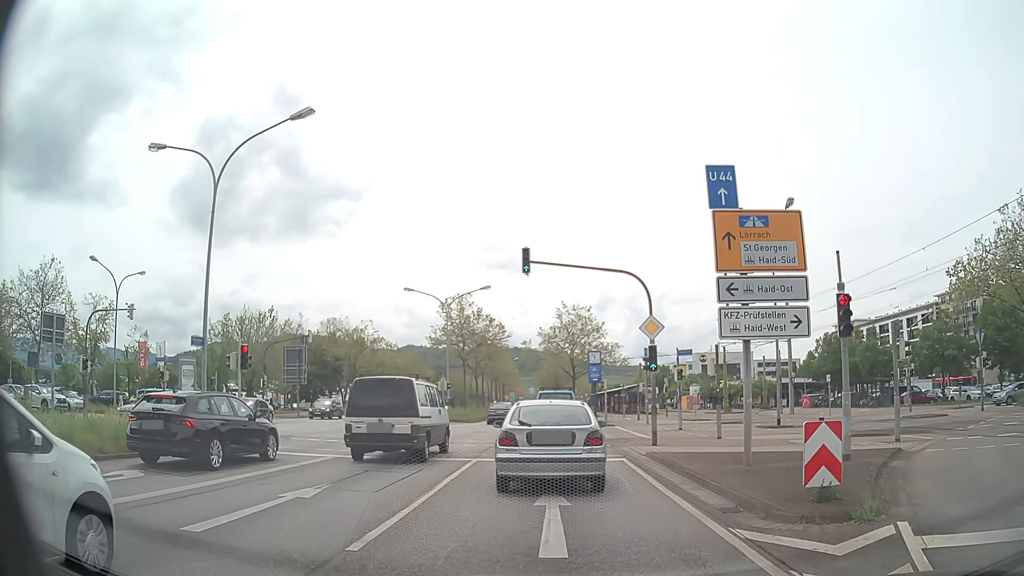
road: primary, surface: asphalt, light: Day
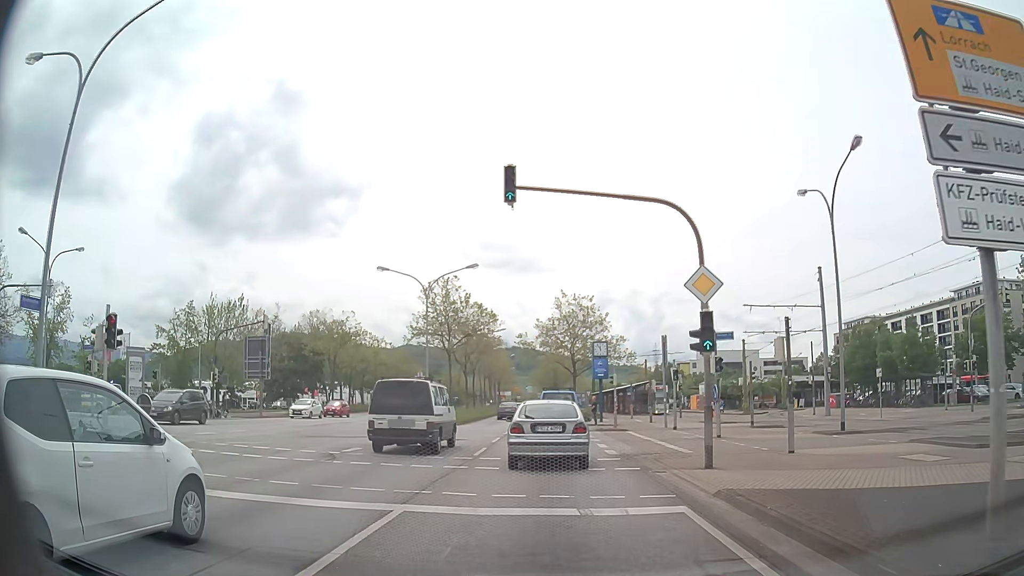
(-0.2, +8.2) m; -1°
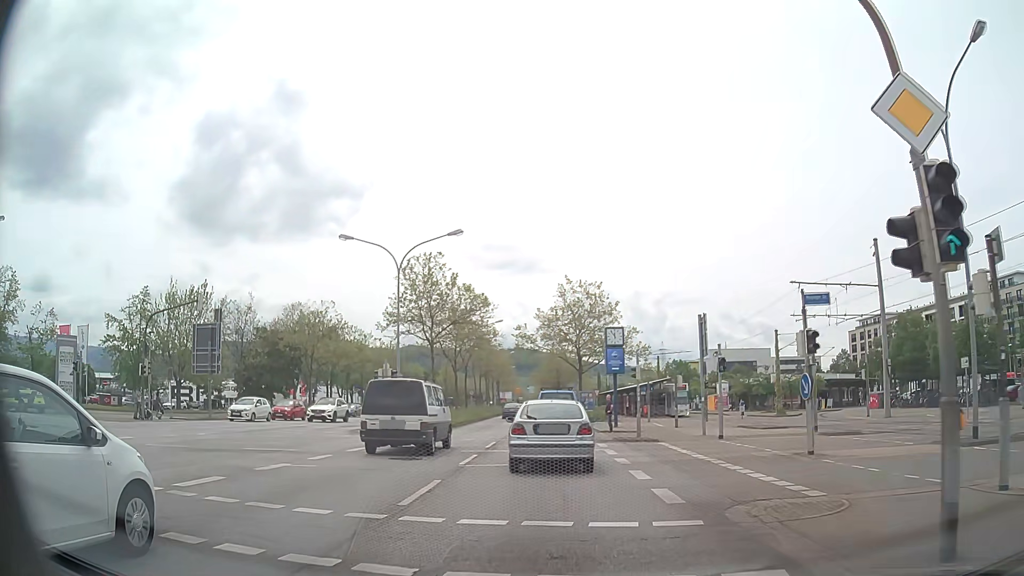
(0.0, +8.9) m; 0°
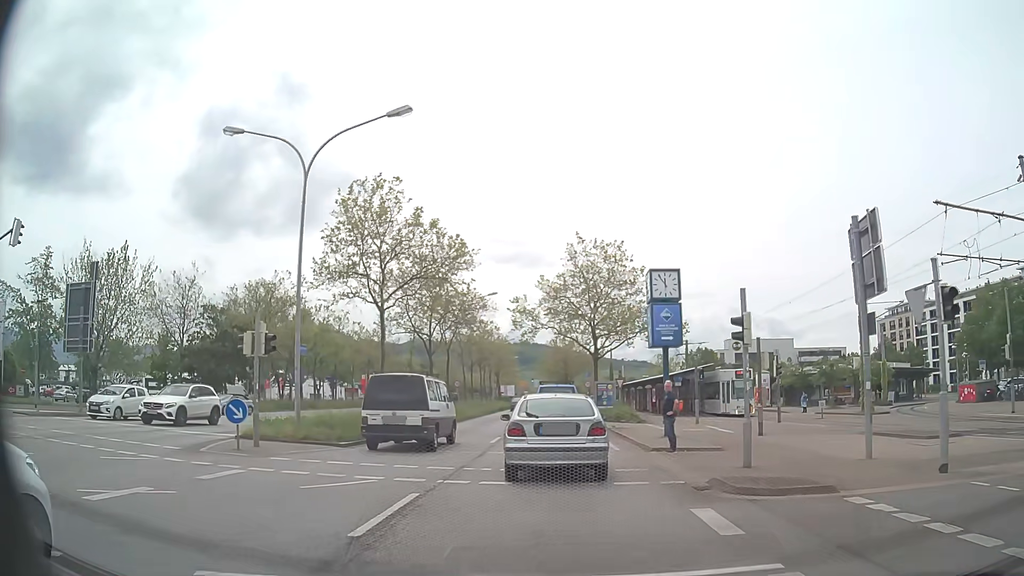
(-0.2, +14.4) m; -1°
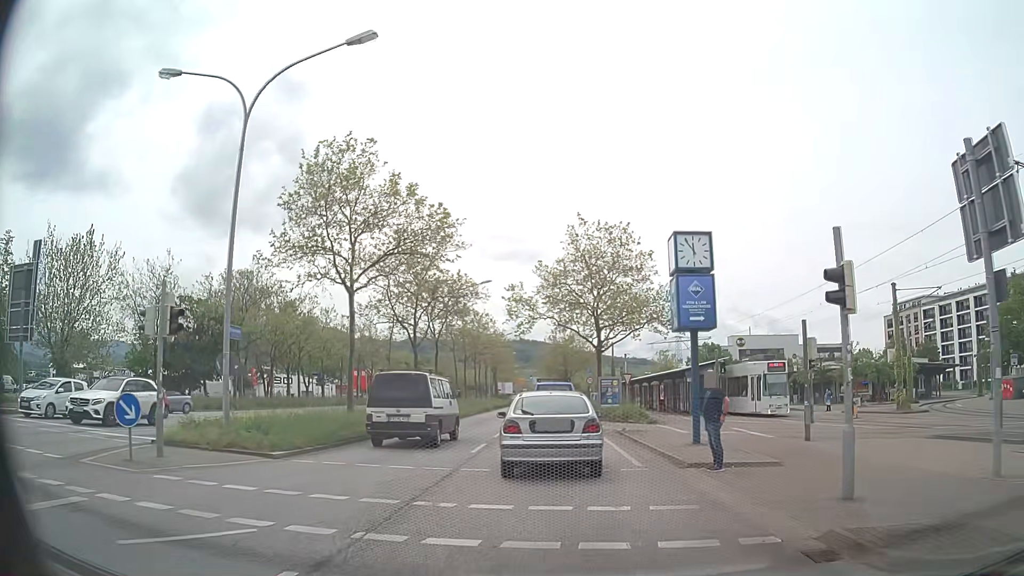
(0.0, +4.5) m; 0°
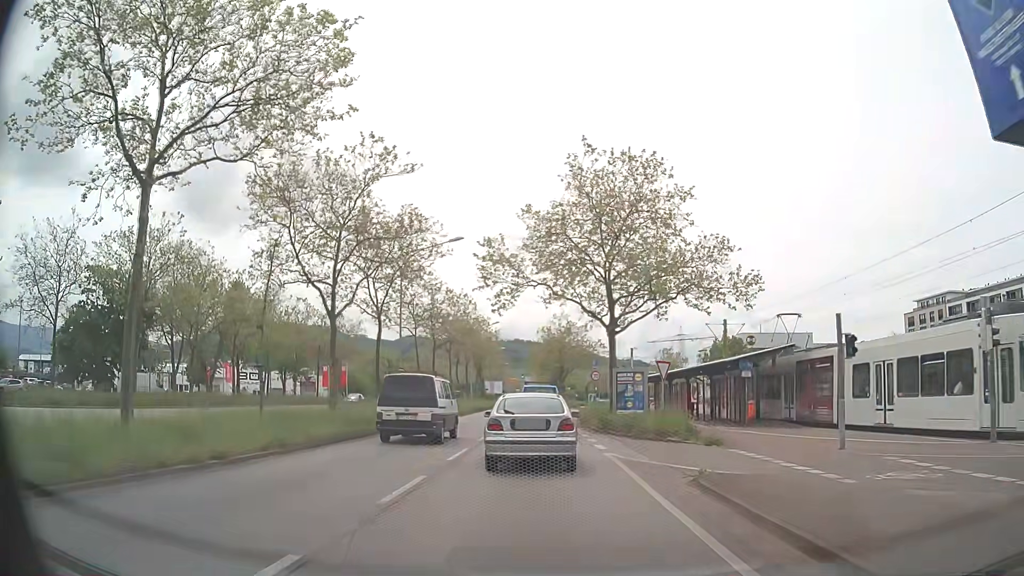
(0.0, +13.9) m; +1°
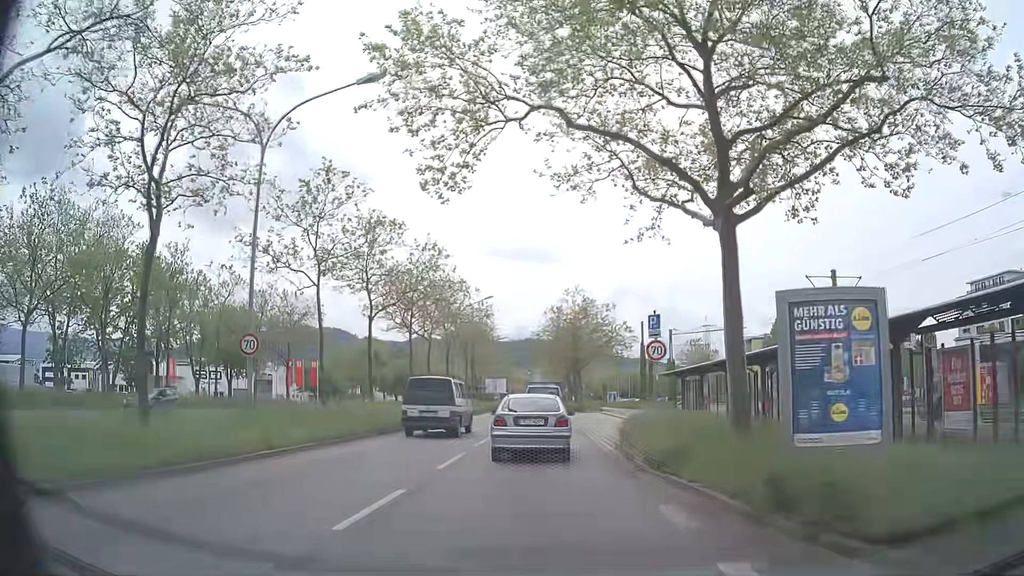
(-0.2, +19.9) m; -1°
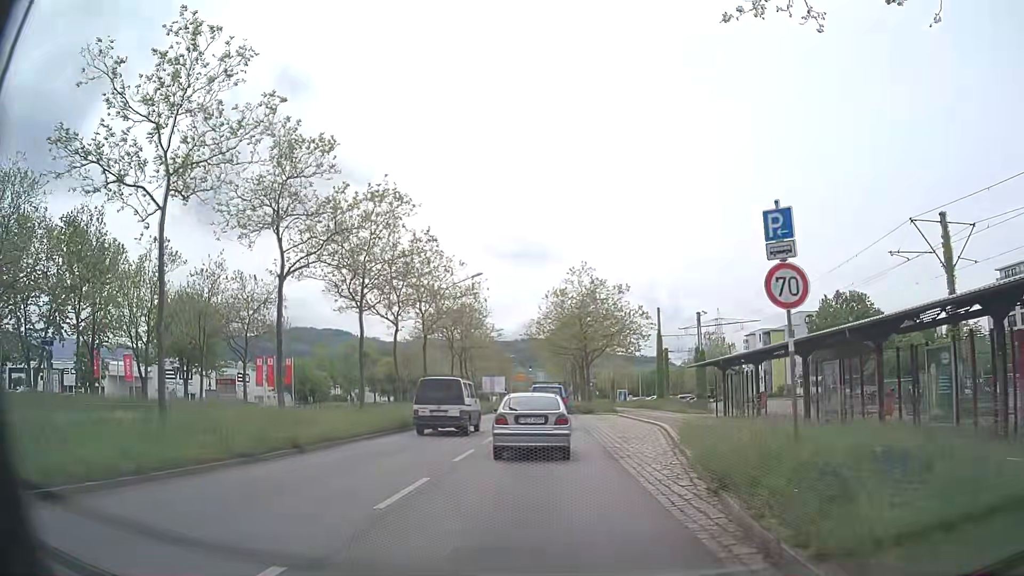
(0.0, +10.7) m; 0°
(0, +10) (0, +20) (0, +30) (0, +40) (0, +50) (0, +60) (0, +70) (0, +80) (0, +90) (-1, +100) m
